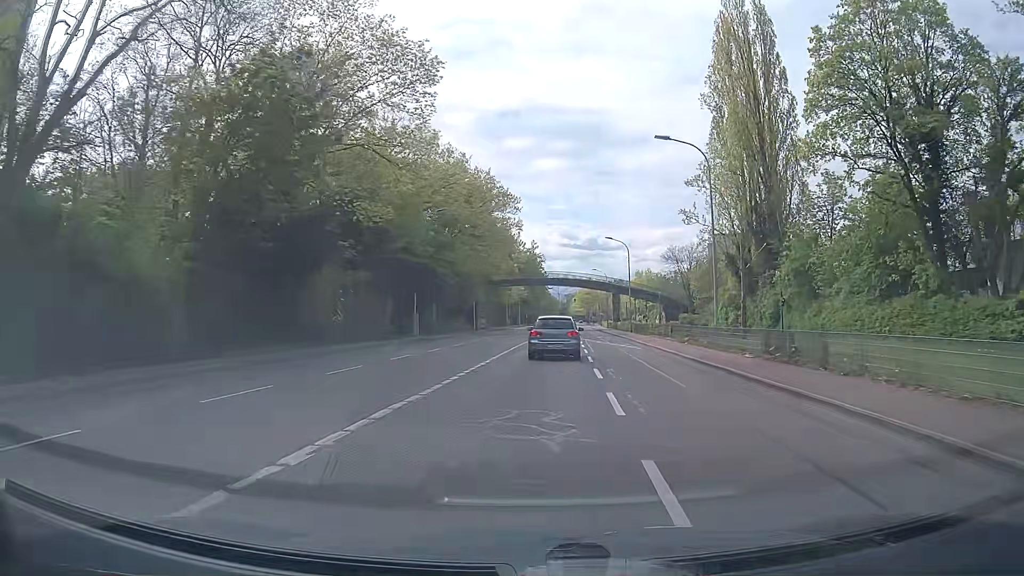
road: secondary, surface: asphalt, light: Day
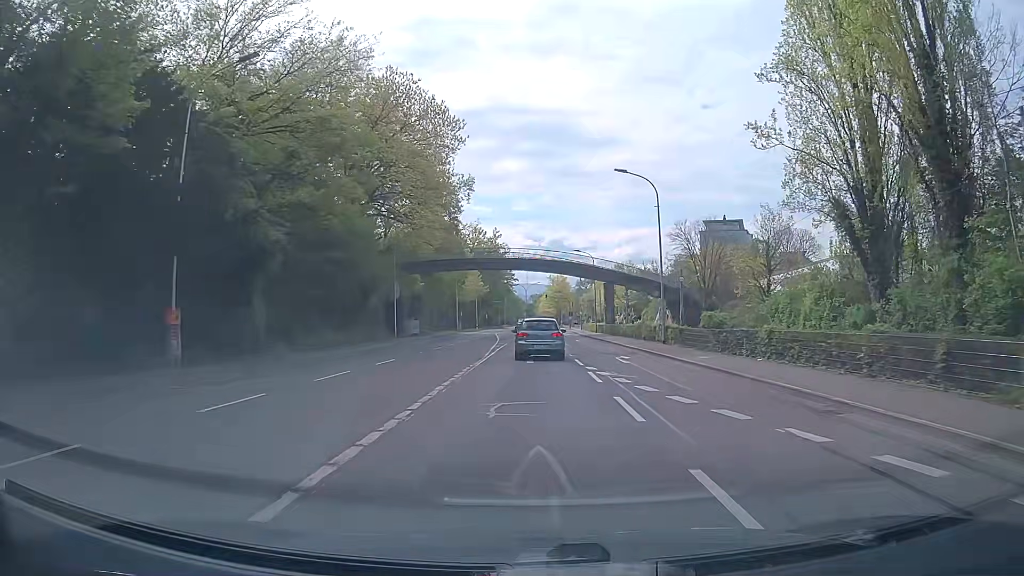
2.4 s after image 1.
(+0.9, +30.8) m; +3°
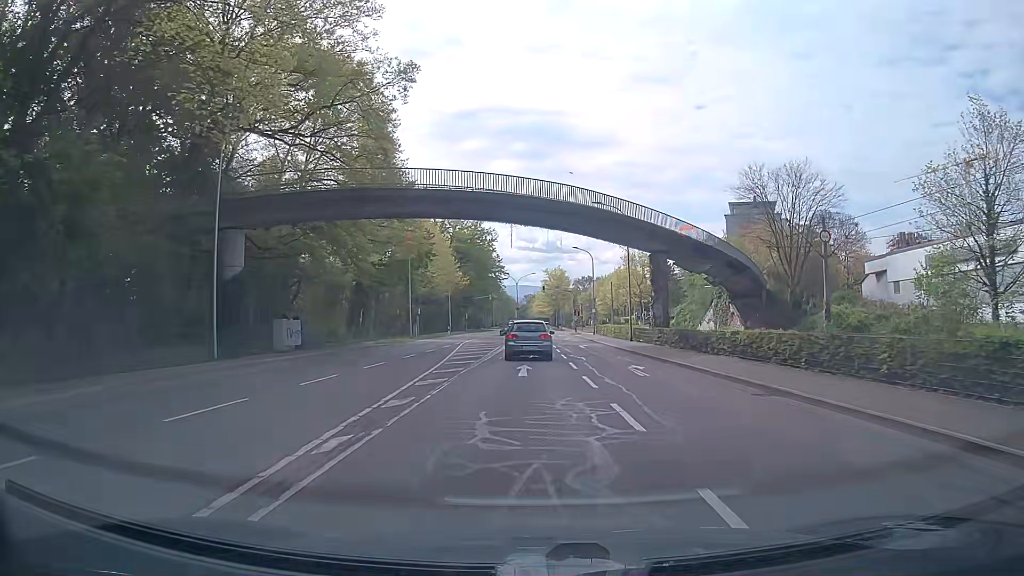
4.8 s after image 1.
(+0.2, +31.0) m; +1°
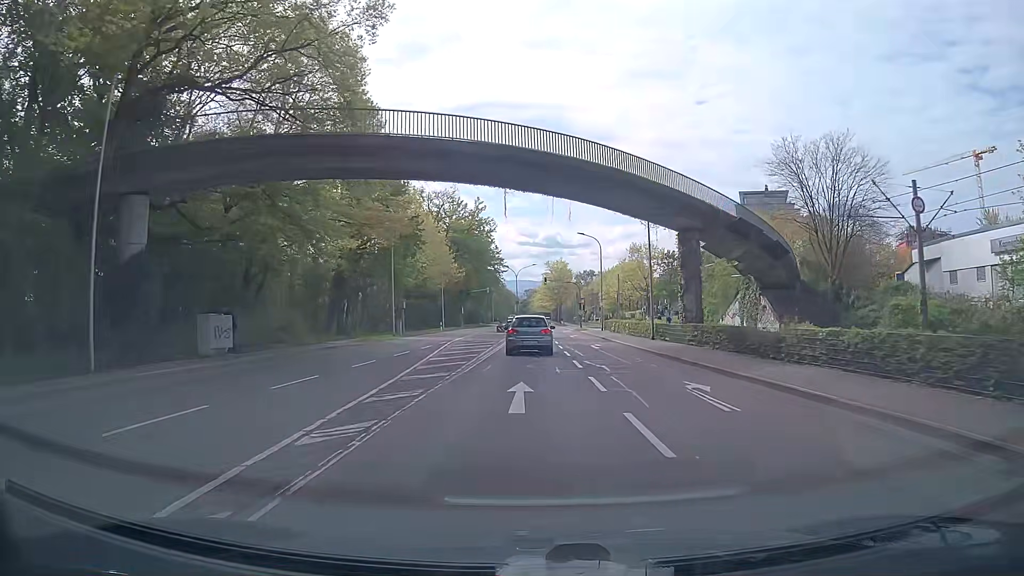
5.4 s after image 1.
(-0.1, +7.8) m; -1°
